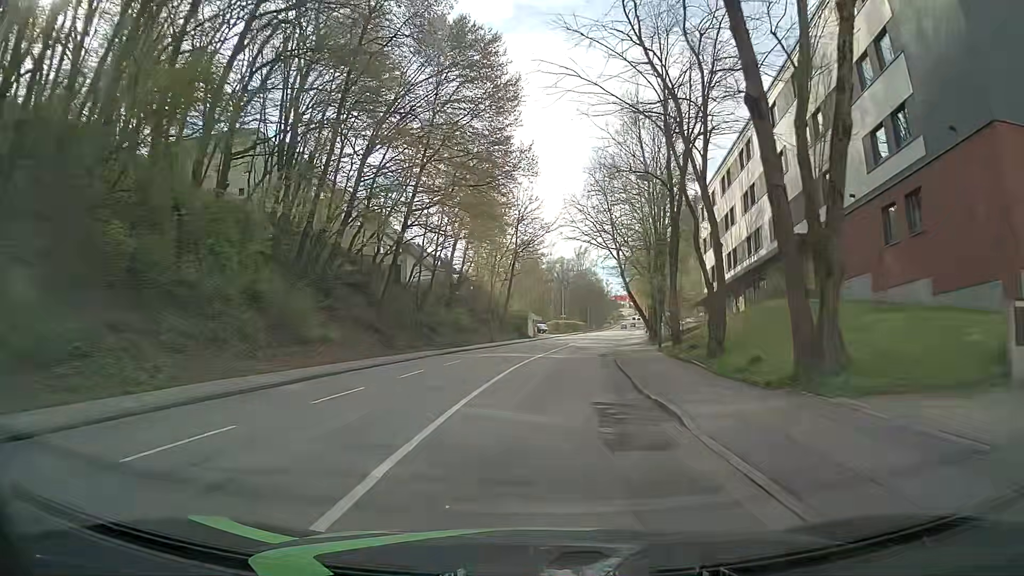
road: tertiary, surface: asphalt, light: Day
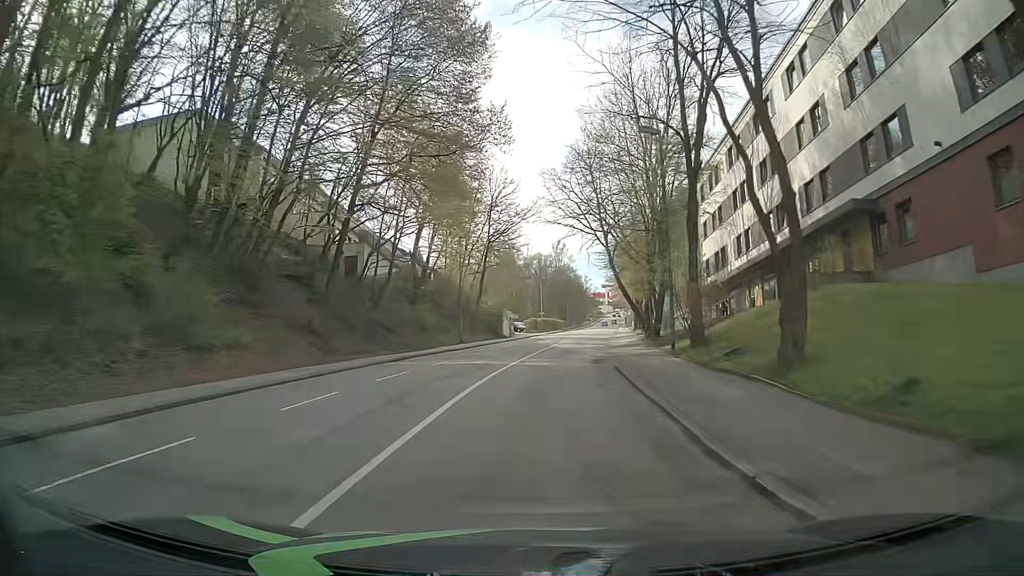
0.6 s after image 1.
(+0.2, +7.6) m; +2°
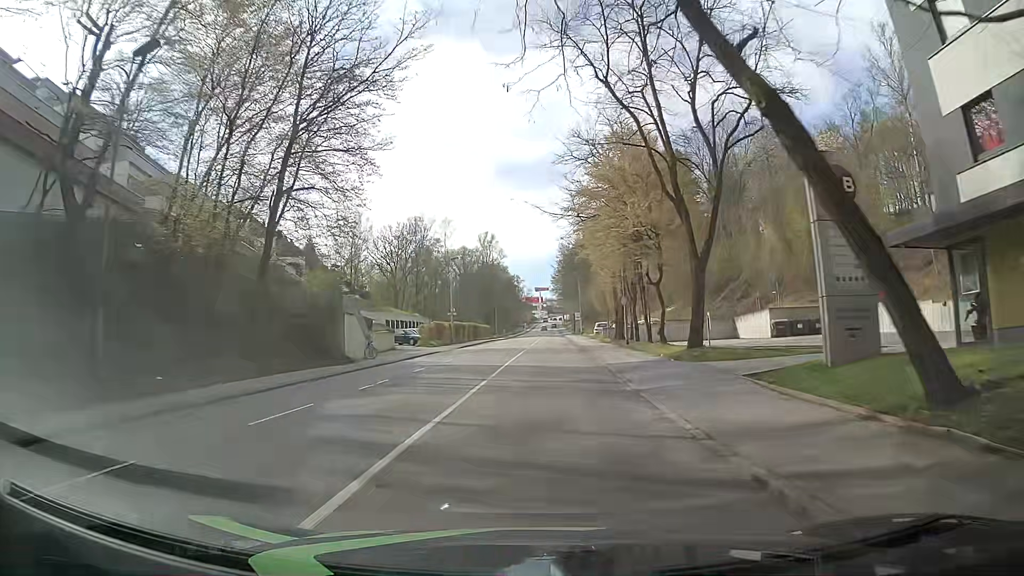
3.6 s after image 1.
(+1.8, +38.0) m; +5°
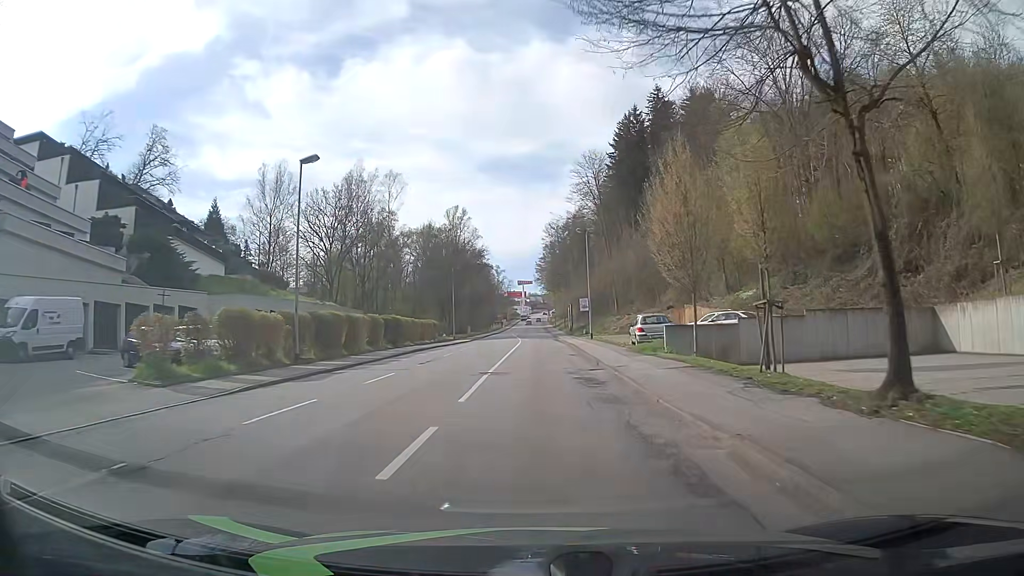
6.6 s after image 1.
(+1.2, +38.1) m; +3°
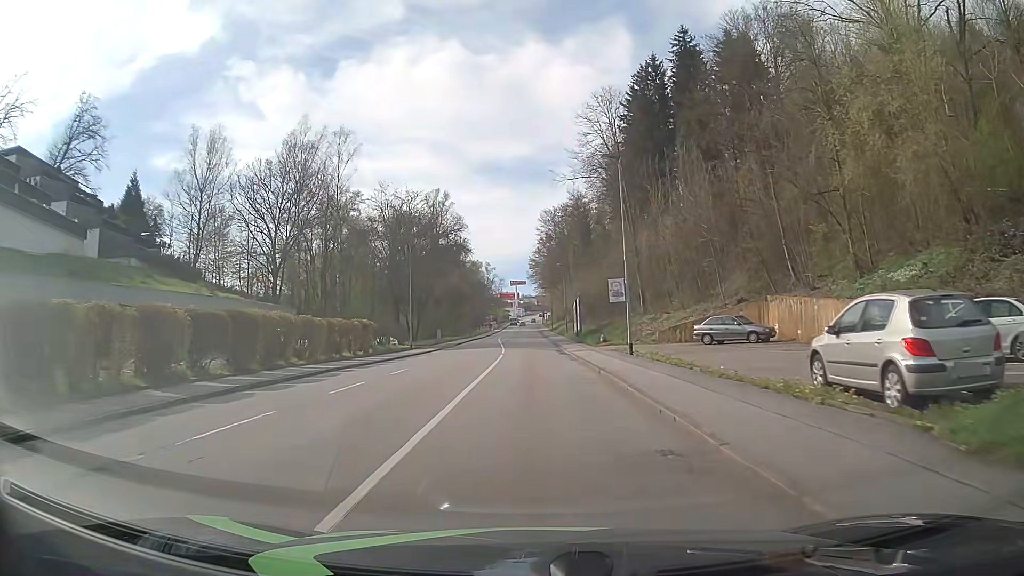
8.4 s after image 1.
(0.0, +22.9) m; 0°
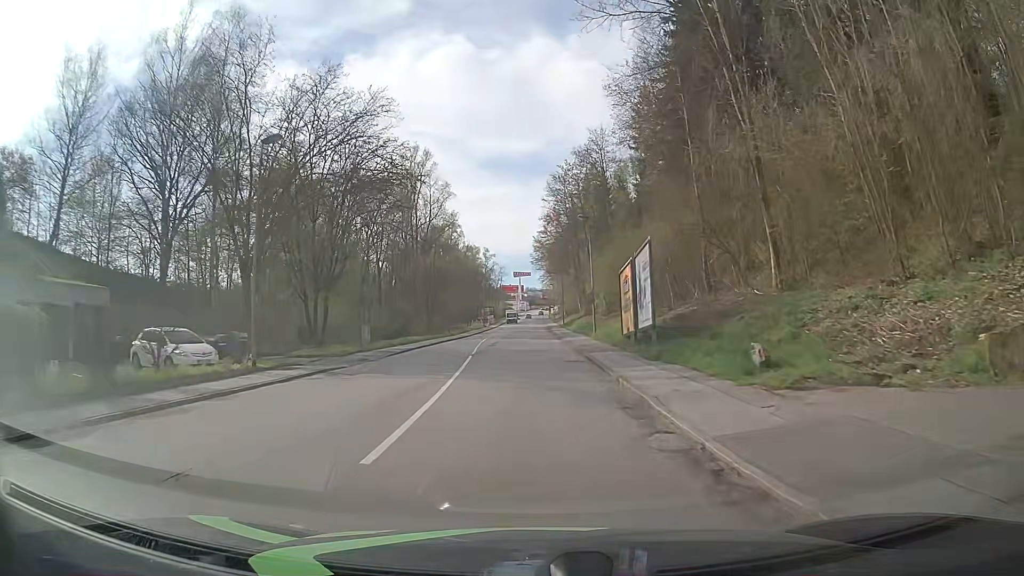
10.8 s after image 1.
(+0.2, +30.6) m; +1°
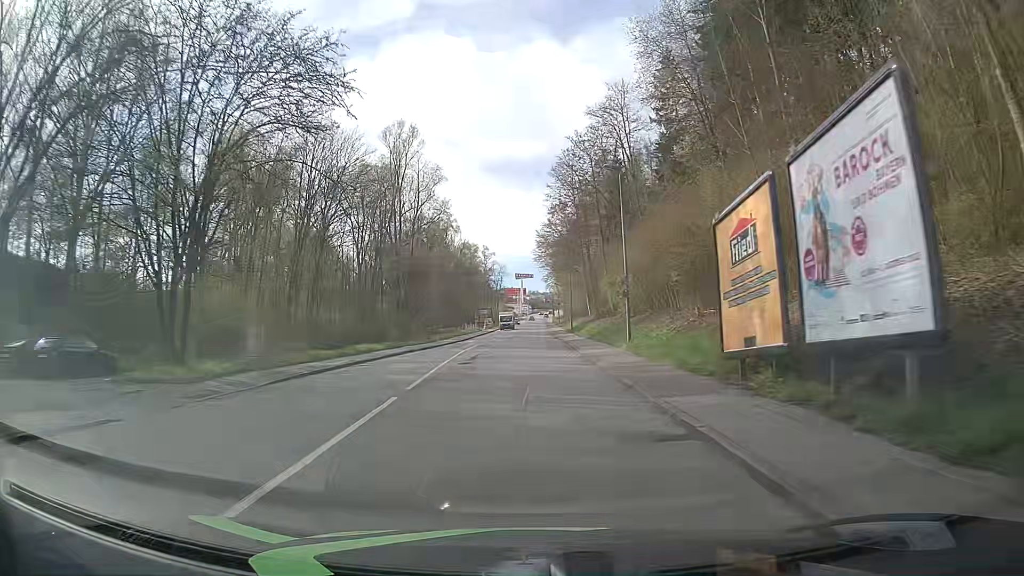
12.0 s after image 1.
(-0.1, +15.3) m; -1°
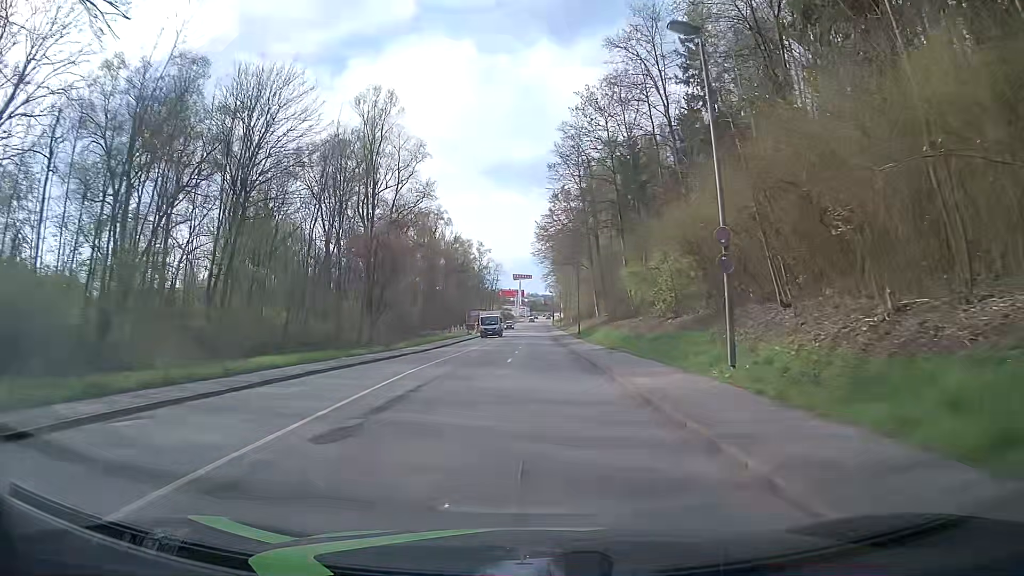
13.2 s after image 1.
(0.0, +15.3) m; 0°
(0, +10) (0, +20) (0, +30) (0, +40) (0, +50) (0, +60) (0, +70) (0, +80) (0, +90) (0, +100) m
